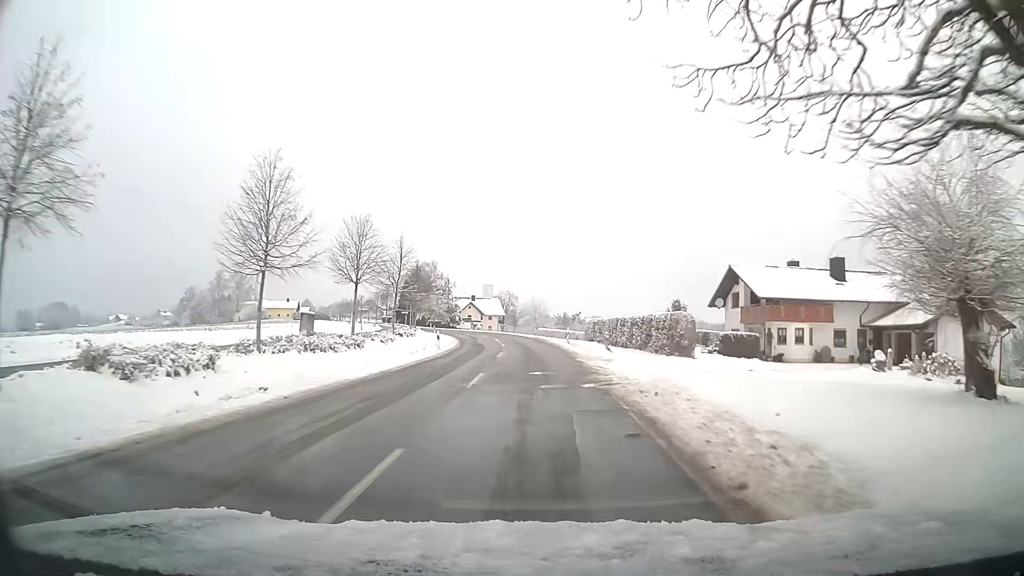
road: tertiary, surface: asphalt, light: Day
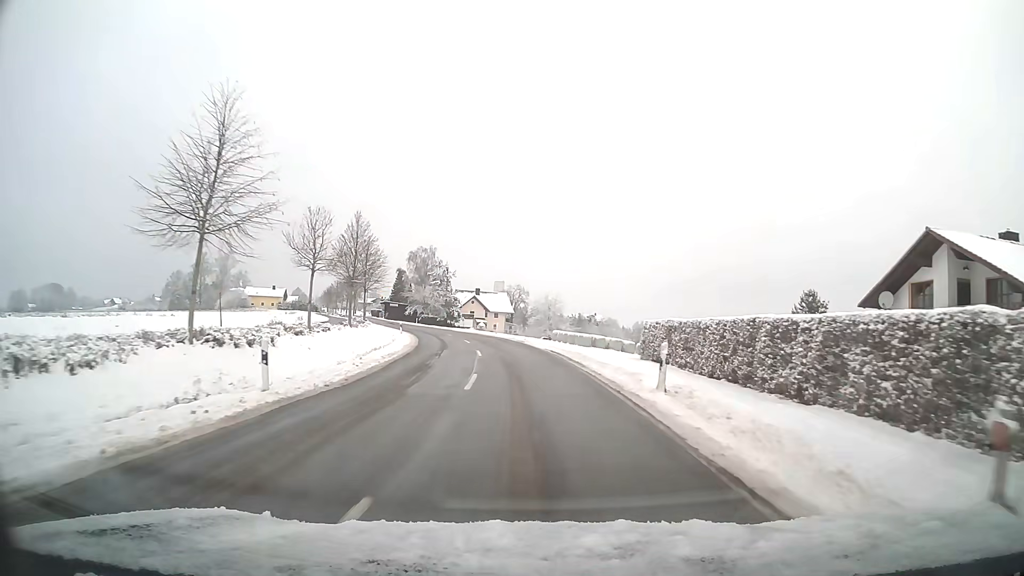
(-0.1, +26.2) m; -1°
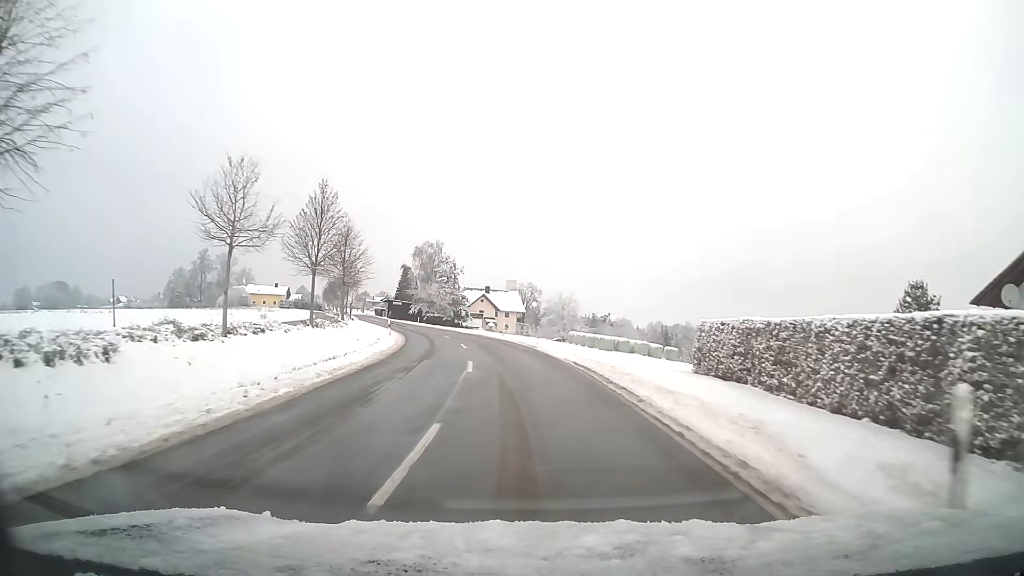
(-0.1, +8.7) m; -1°
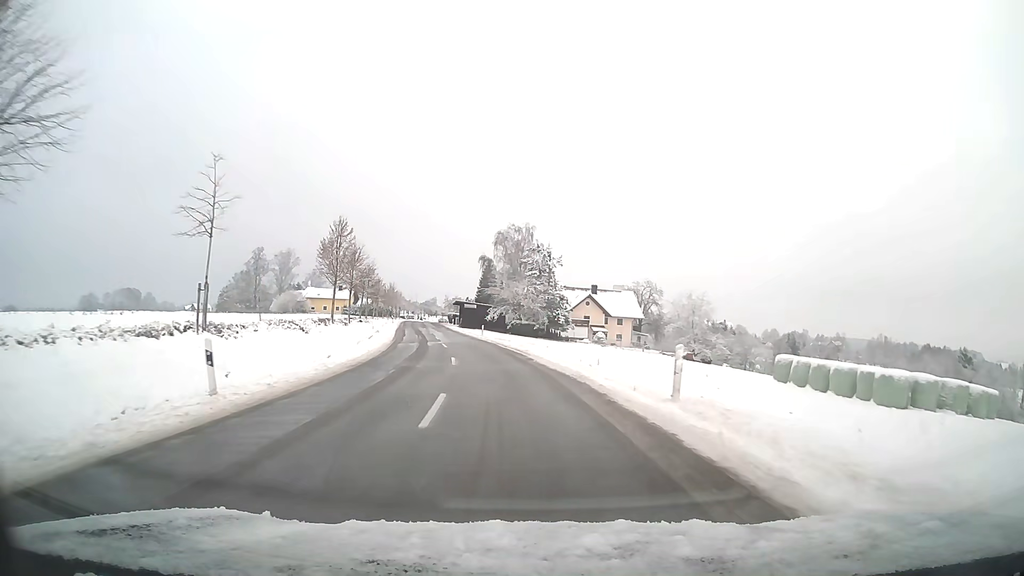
(-2.5, +35.0) m; -9°
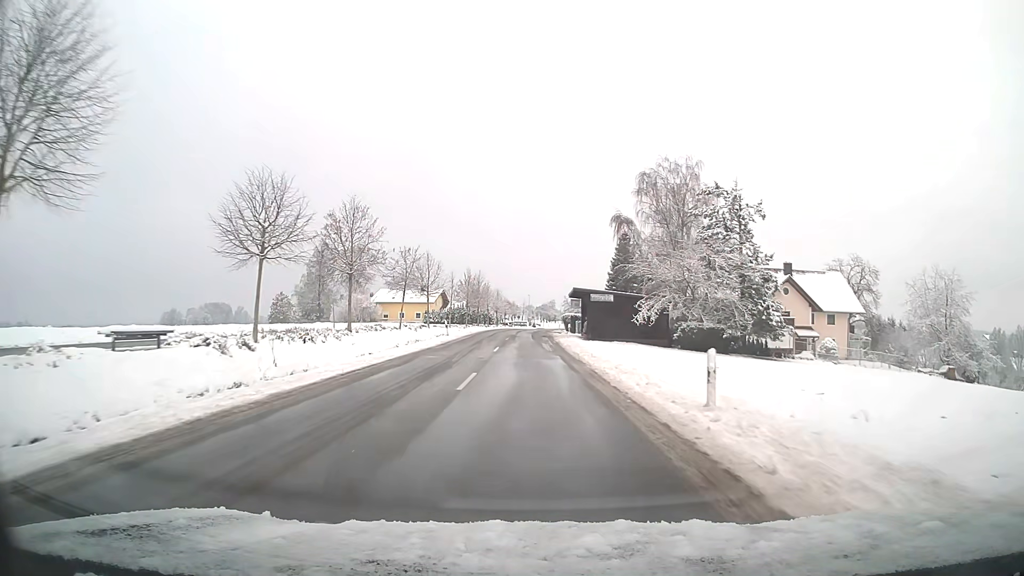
(-4.4, +44.2) m; -10°
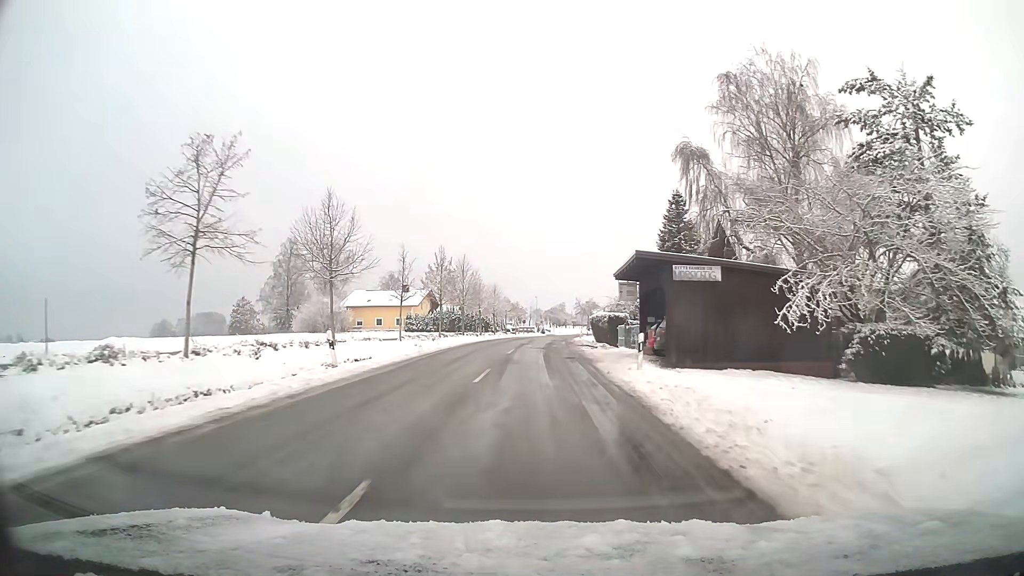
(-0.2, +26.7) m; -1°
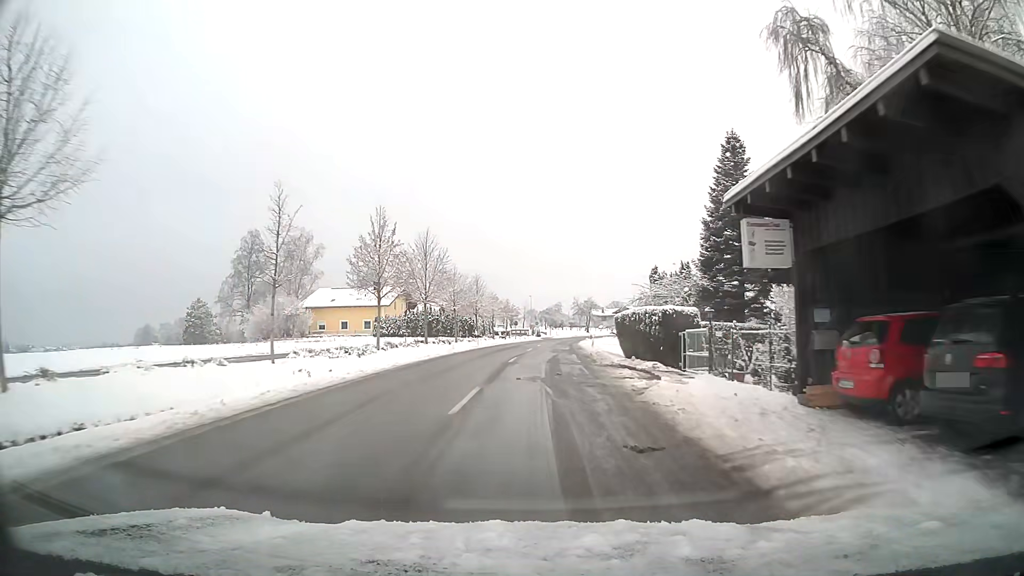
(+0.1, +17.5) m; +1°
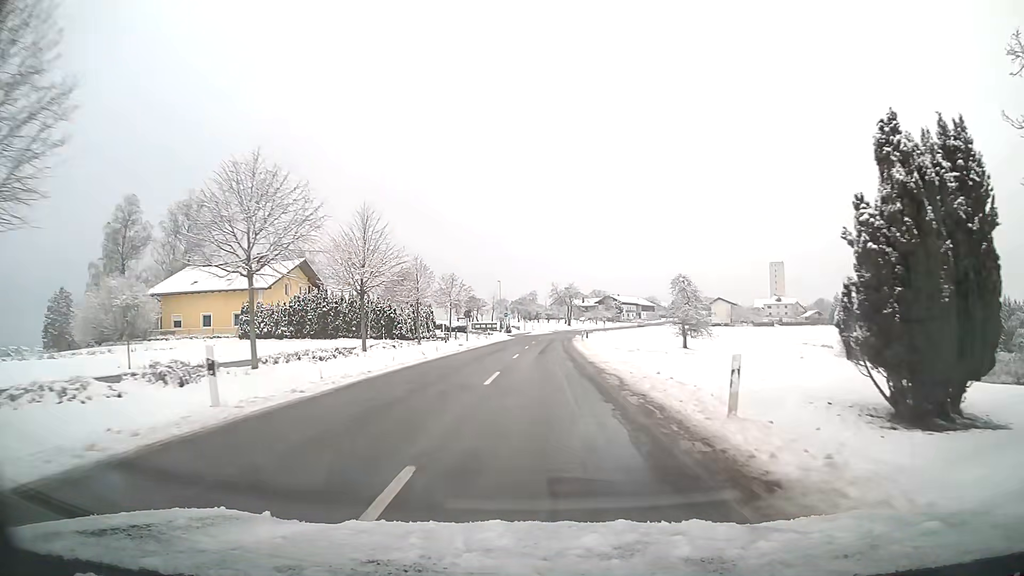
(+0.6, +34.5) m; +2°
